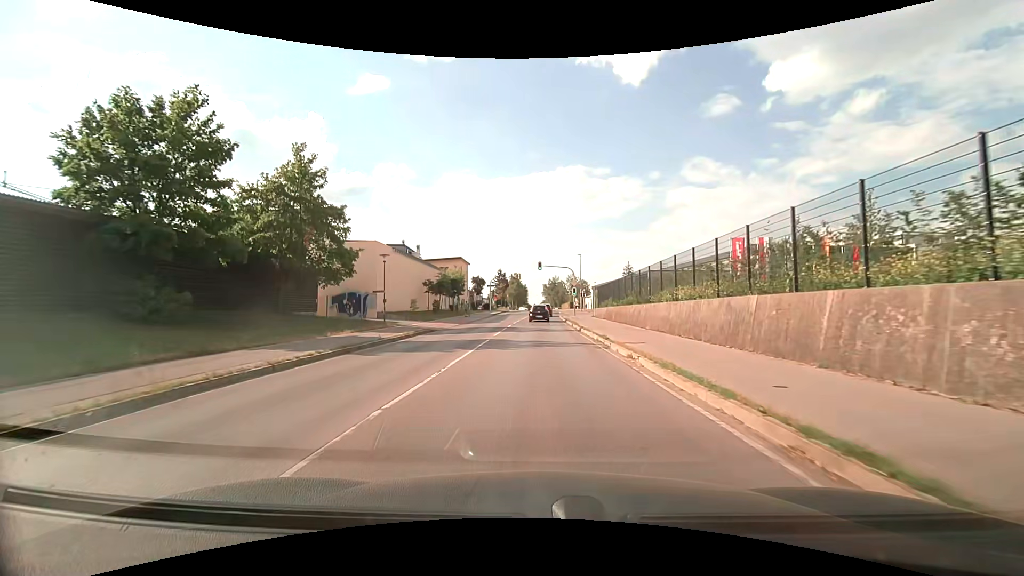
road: secondary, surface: asphalt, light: Day
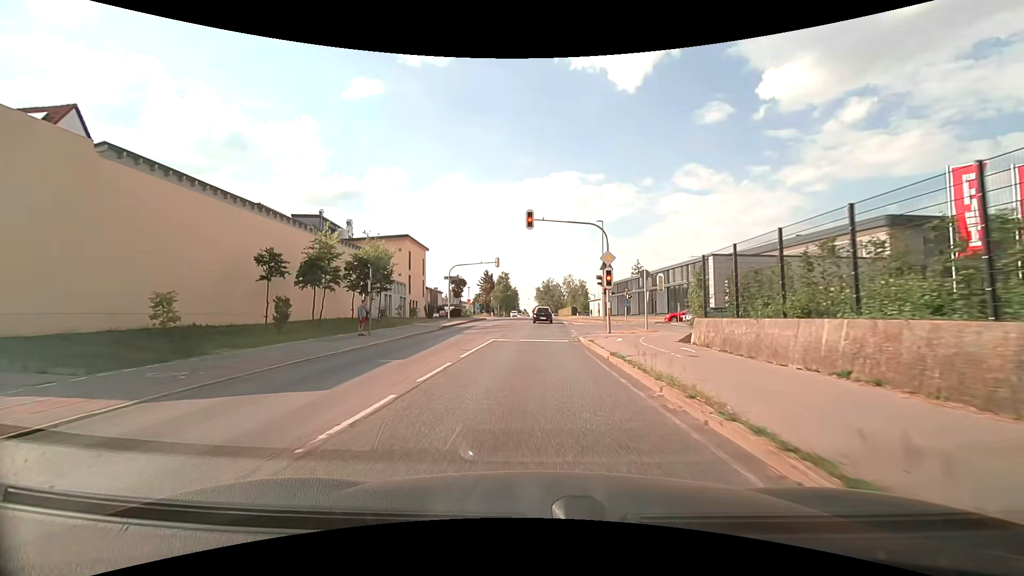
(+0.4, +33.5) m; +1°
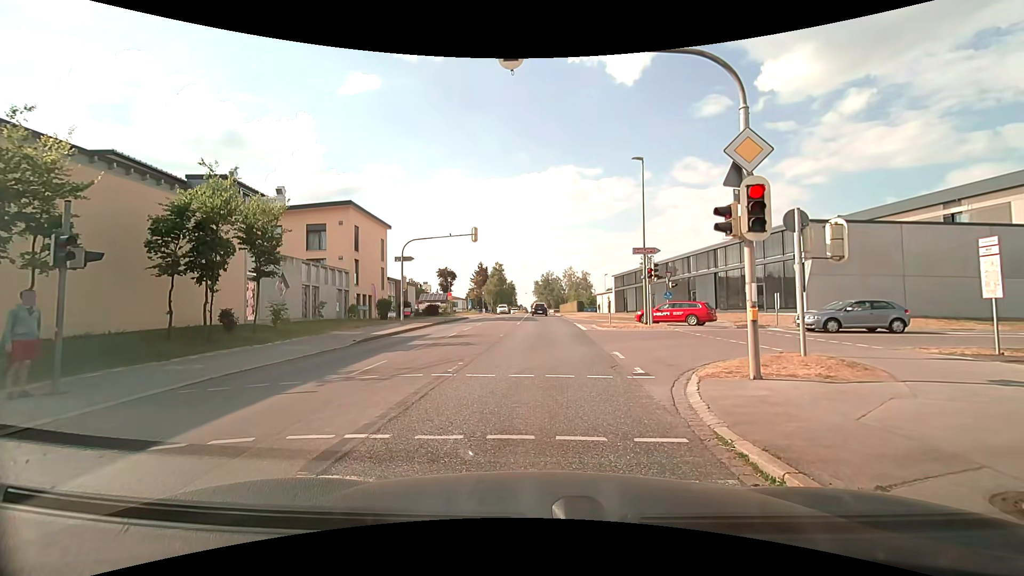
(0.0, +15.9) m; +1°
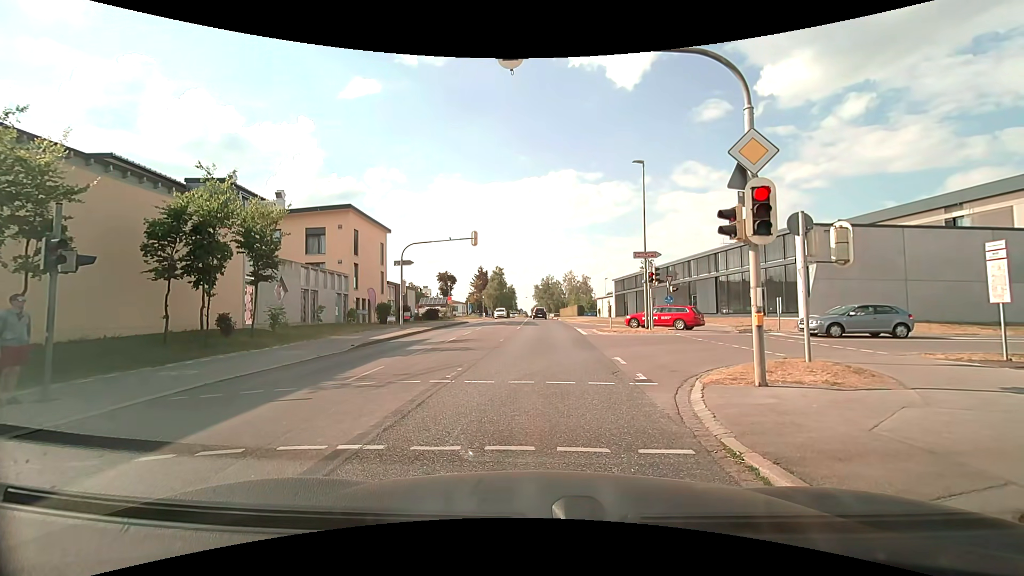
(0.0, +0.2) m; 0°
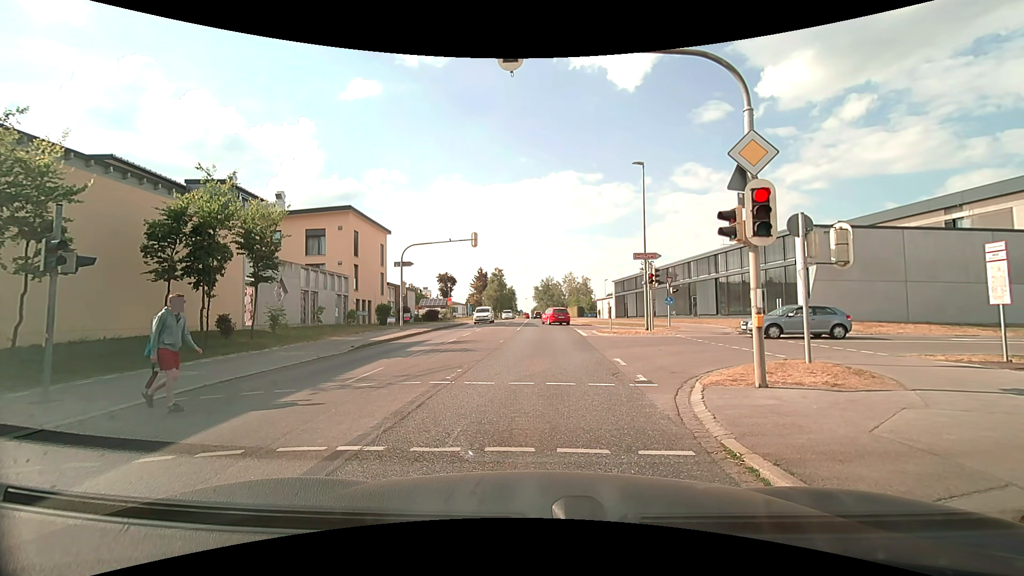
(0.0, +0.1) m; 0°
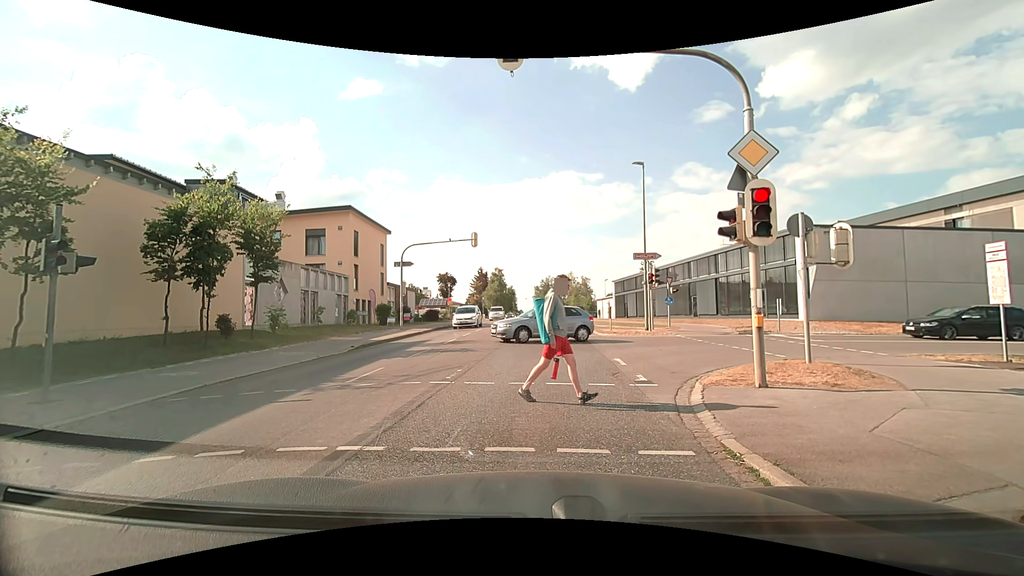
(0.0, 0.0) m; 0°
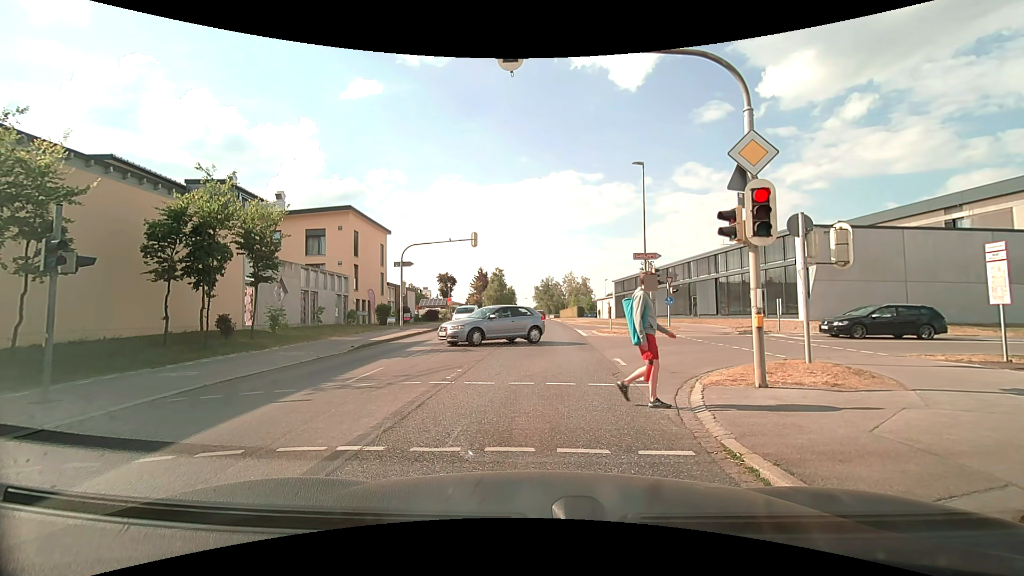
(0.0, 0.0) m; 0°
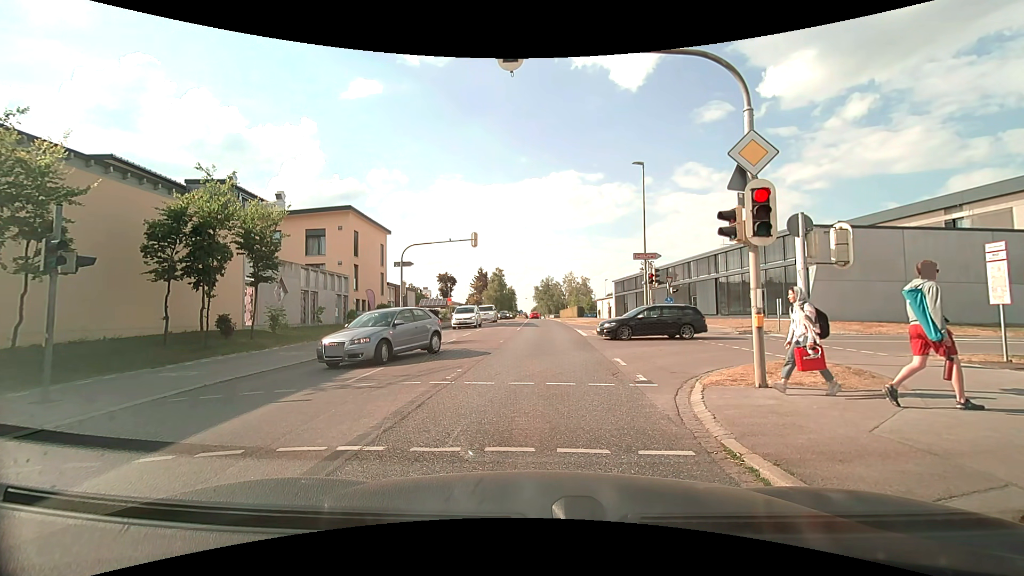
(0.0, 0.0) m; 0°
(0, +10) (0, +20) (0, +30) (0, +40) (-1, +50) (-1, +60) (-1, +70) (-1, +80) (-2, +90) (-2, +100) m
